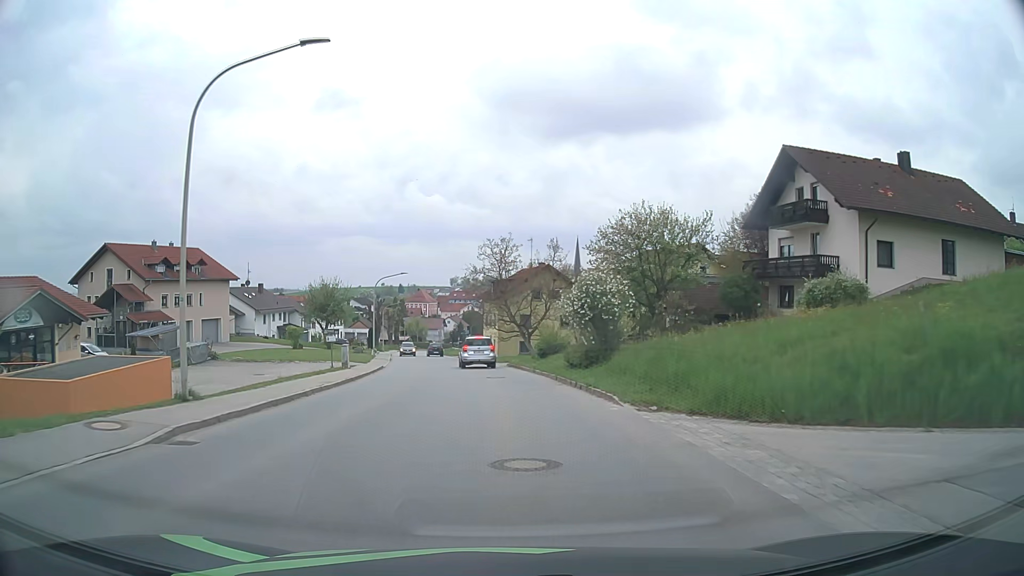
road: tertiary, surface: asphalt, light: Day
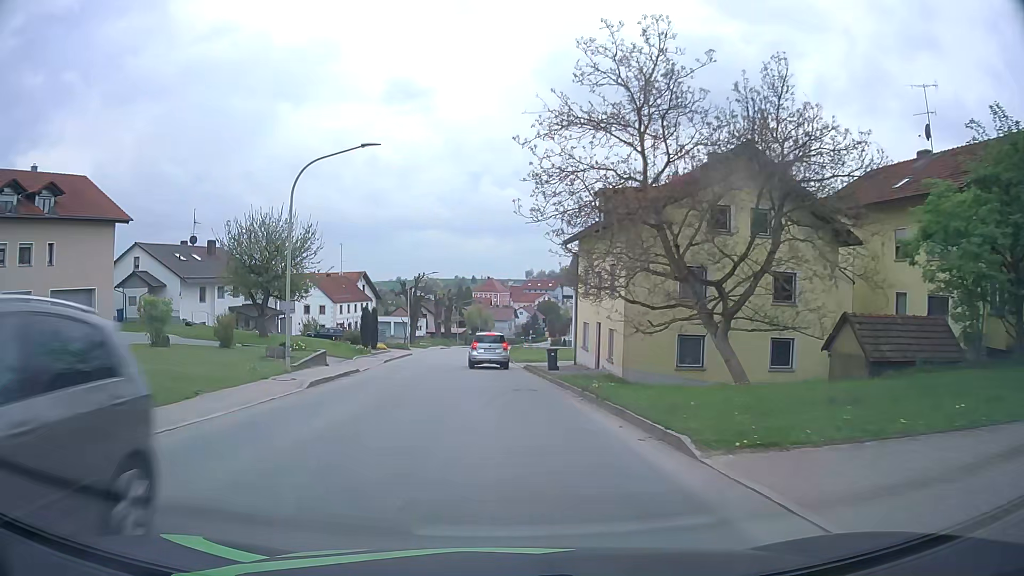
(-2.0, +37.4) m; -7°
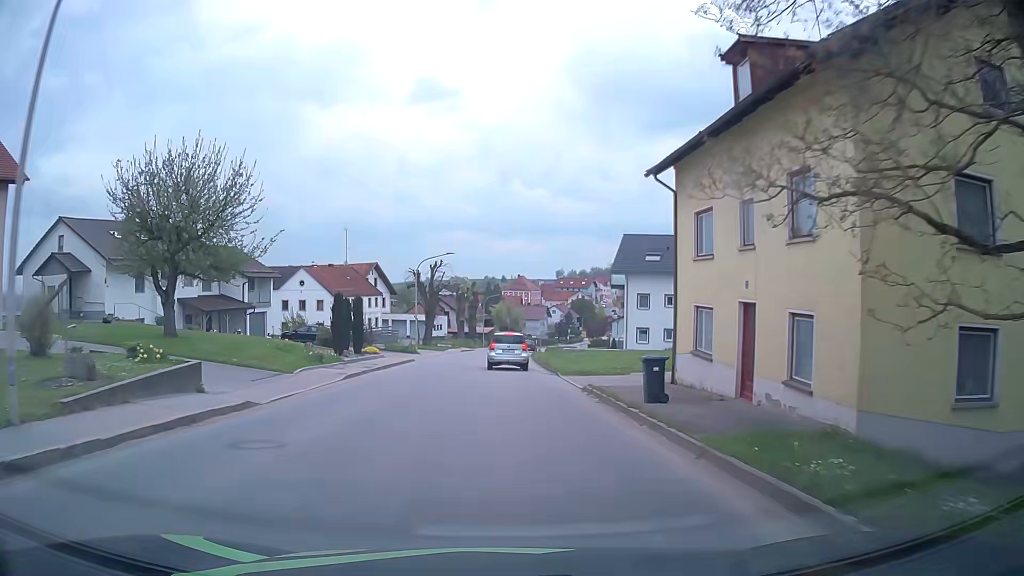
(-0.3, +14.4) m; -2°
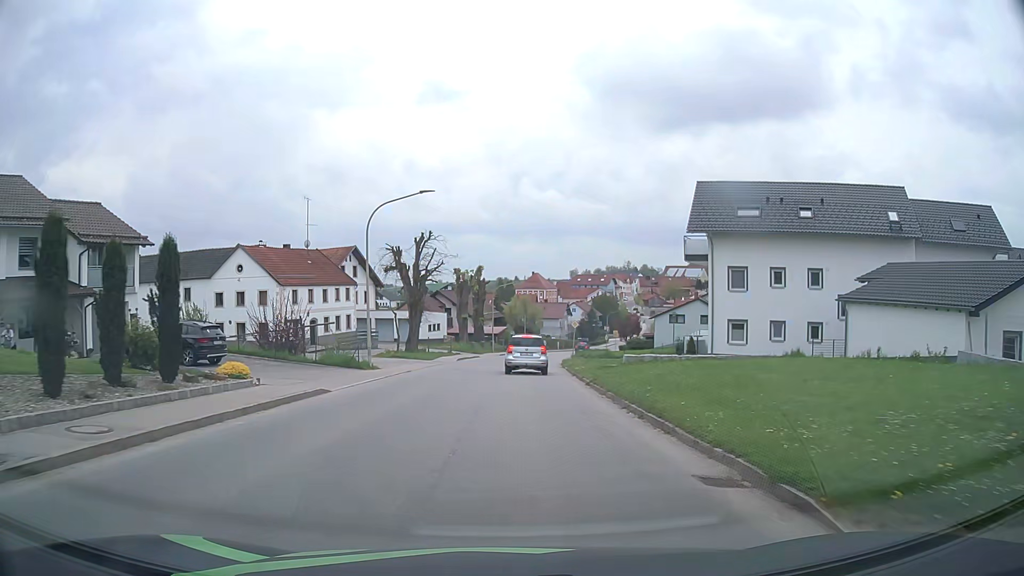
(-0.3, +21.2) m; -1°
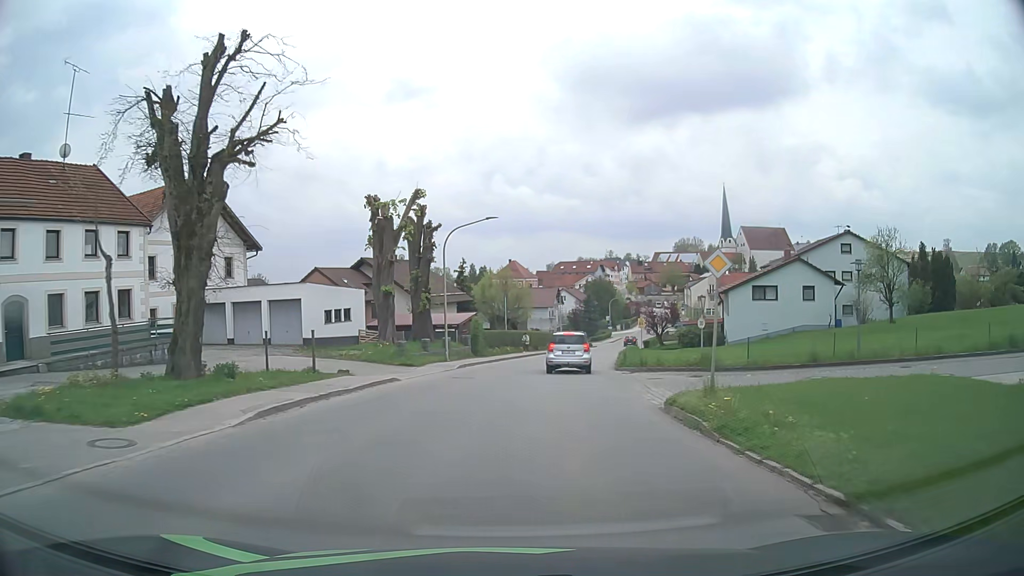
(+0.3, +35.1) m; +2°
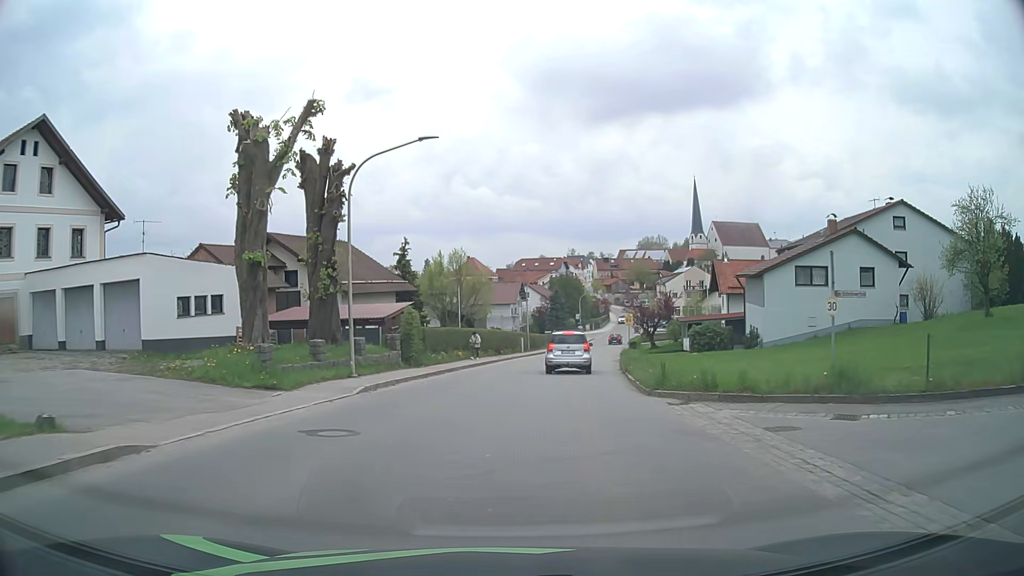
(+0.3, +13.9) m; +3°
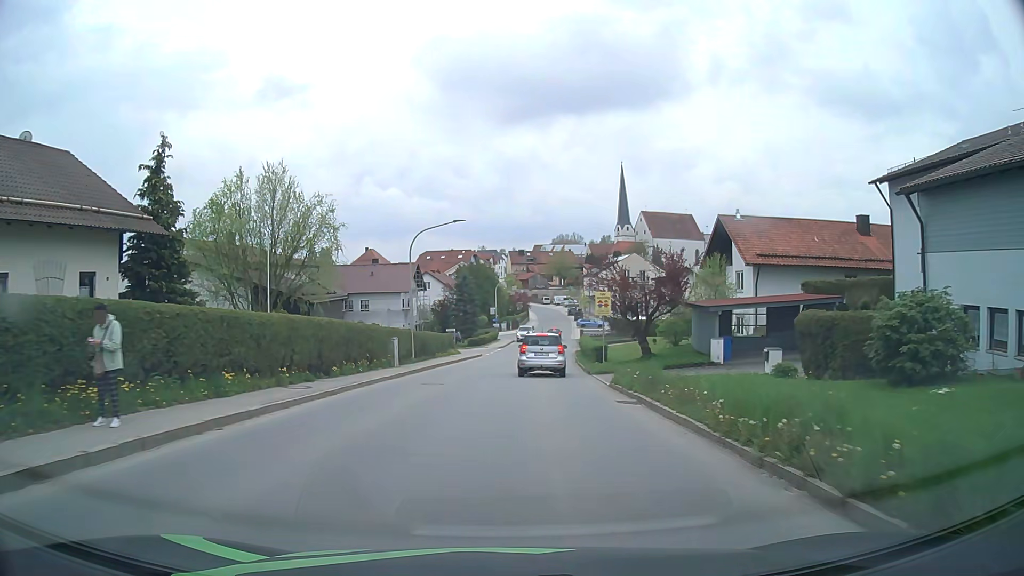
(+1.9, +27.4) m; +8°
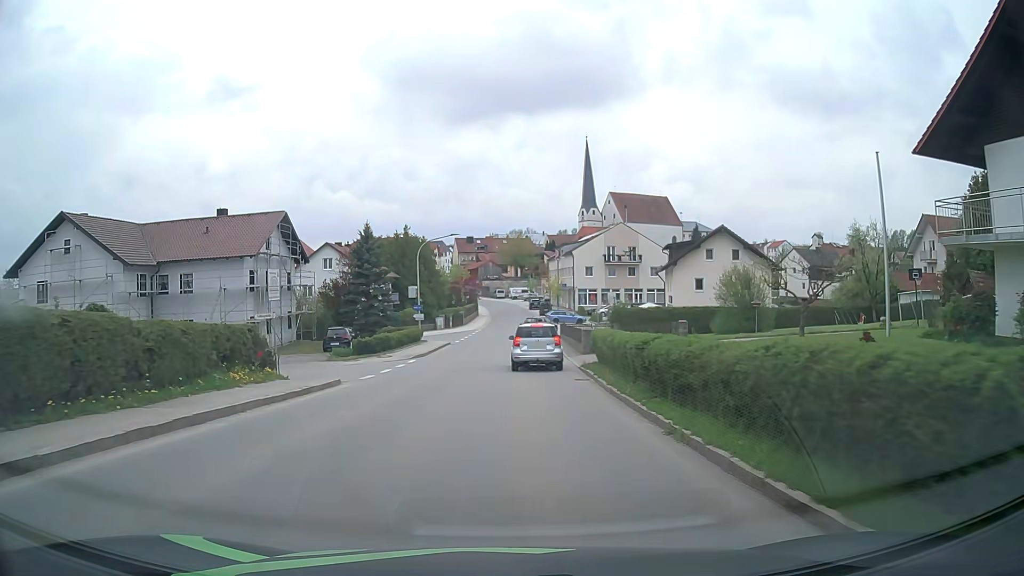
(+1.4, +33.4) m; +5°
(0, +10) (0, +20) (0, +30) (0, +40) (+1, +50) (+1, +60) (+1, +70) (+1, +80) (+1, +90) (+1, +100) m
